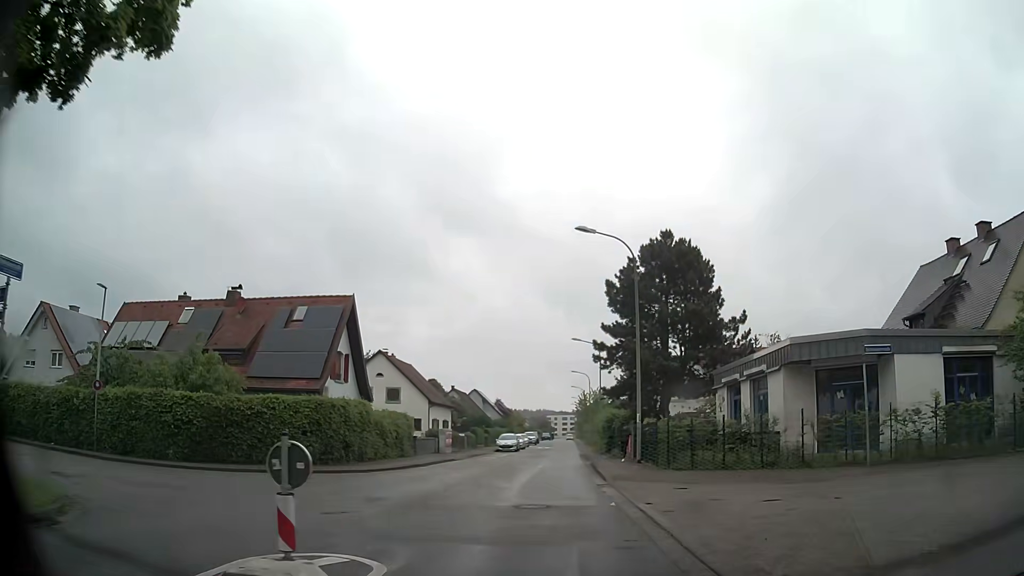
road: residential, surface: asphalt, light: Day
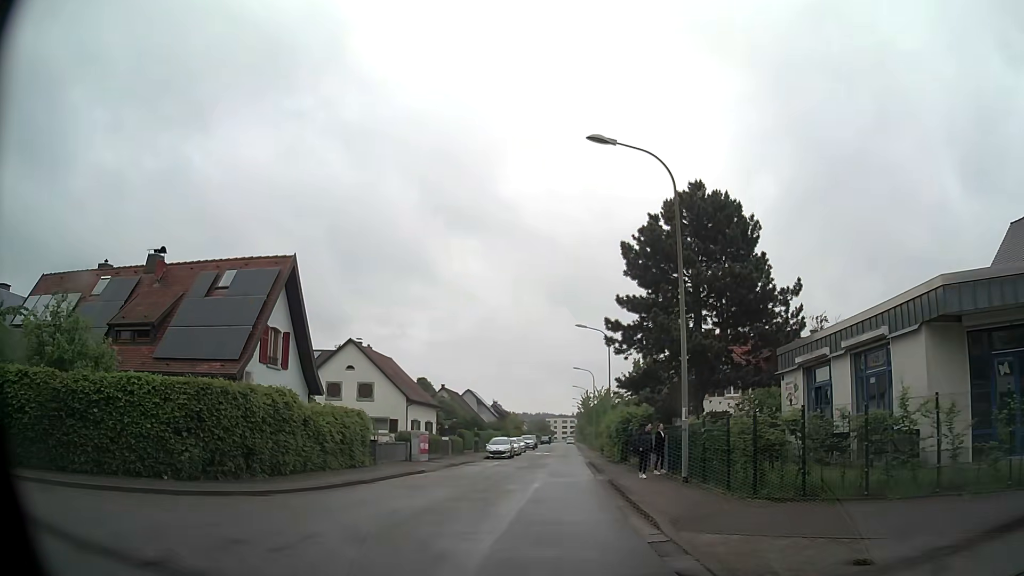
(+0.1, +8.9) m; 0°
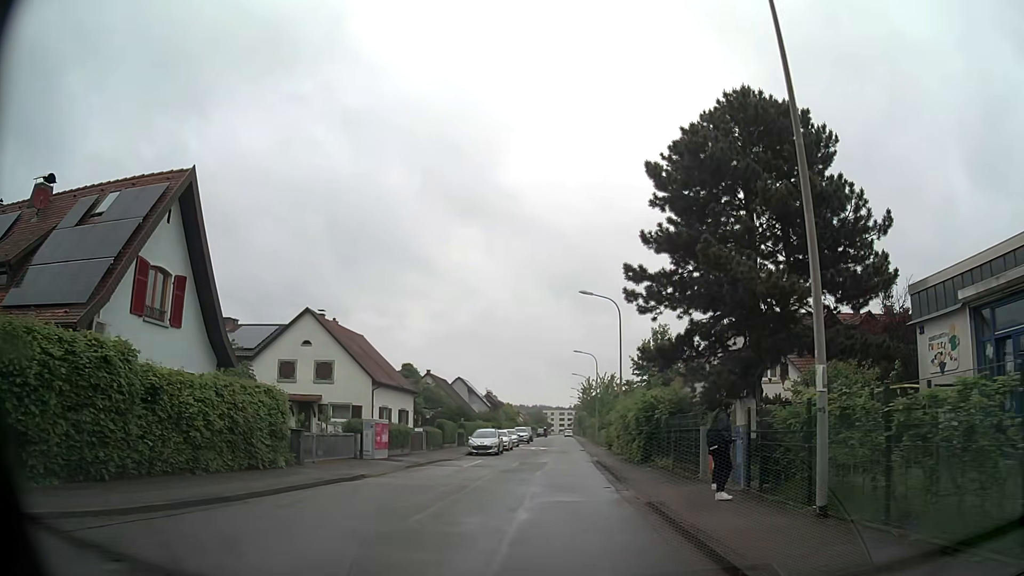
(0.0, +8.9) m; 0°
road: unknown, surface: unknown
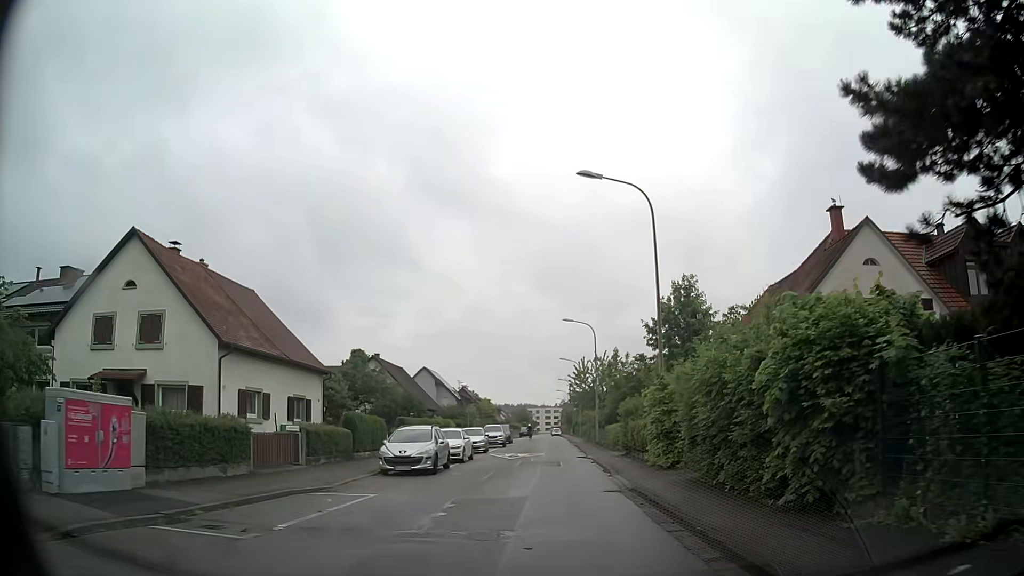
(+0.3, +18.1) m; +1°
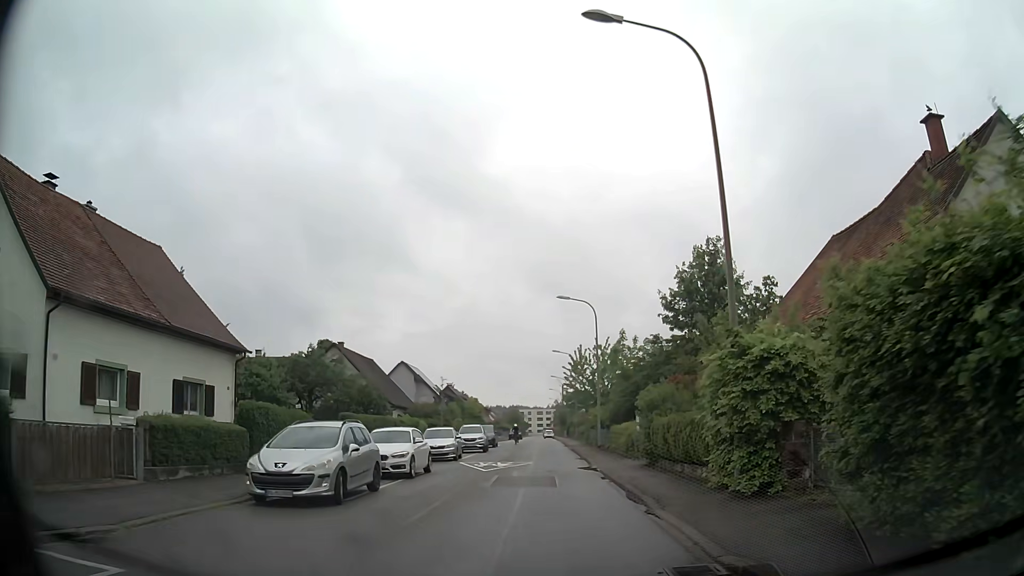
(+0.1, +9.1) m; +1°
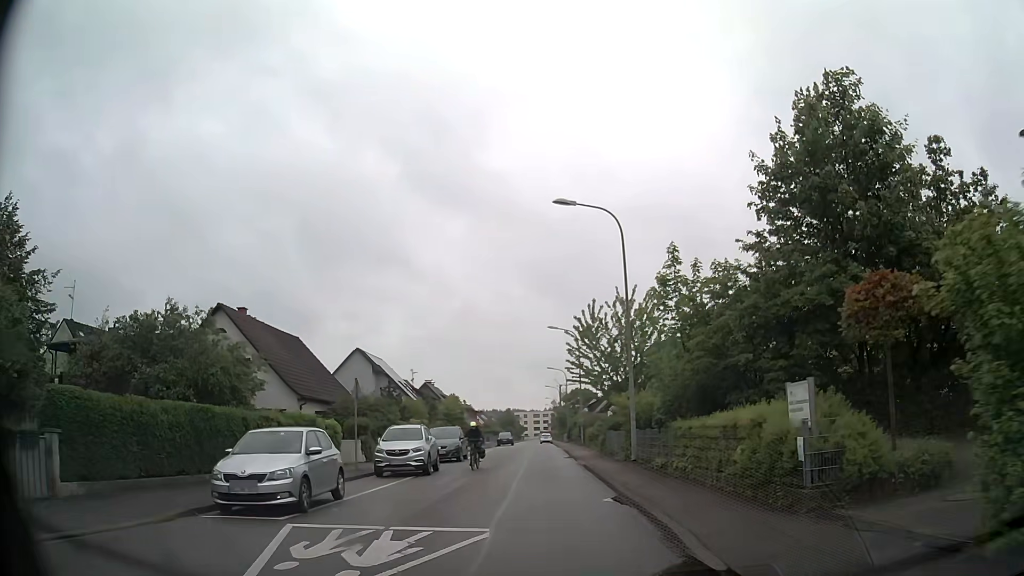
(+0.2, +18.0) m; 0°
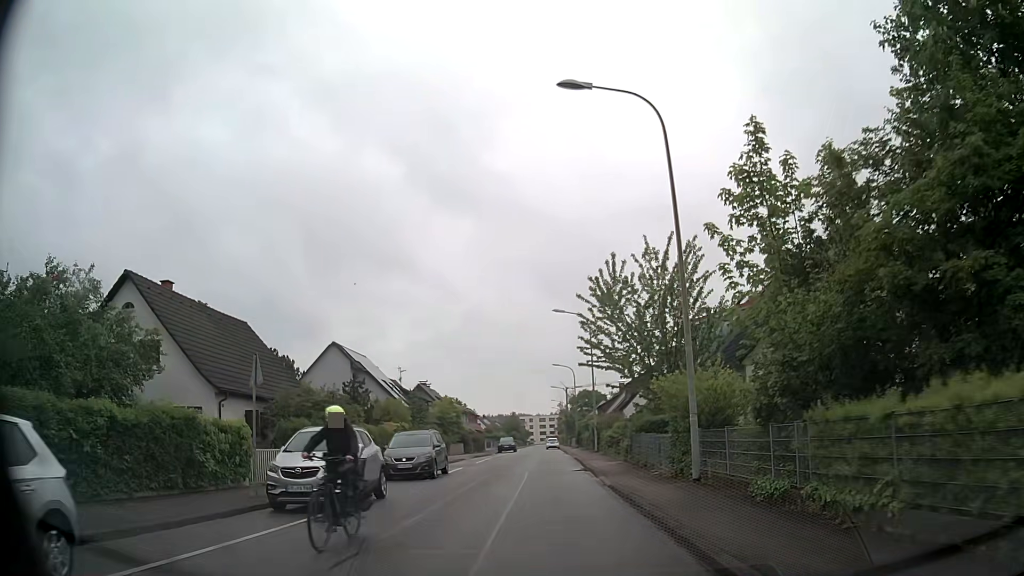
(0.0, +8.9) m; 0°
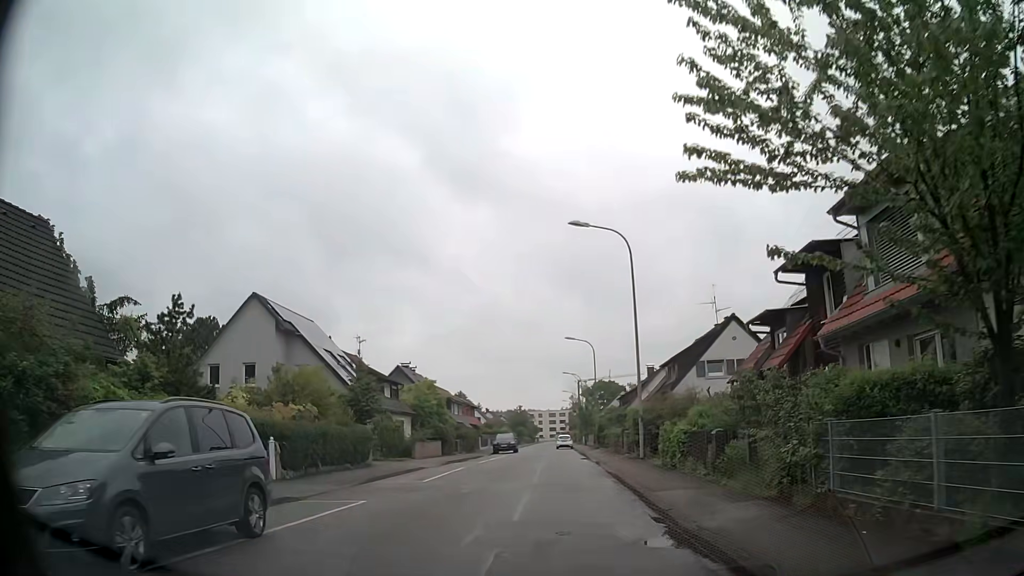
(-0.1, +17.8) m; -1°
(0, +10) (0, +20) (0, +30) (0, +40) (0, +50) (0, +60) (-1, +70) (-1, +80) (-1, +90) (-1, +100) m
